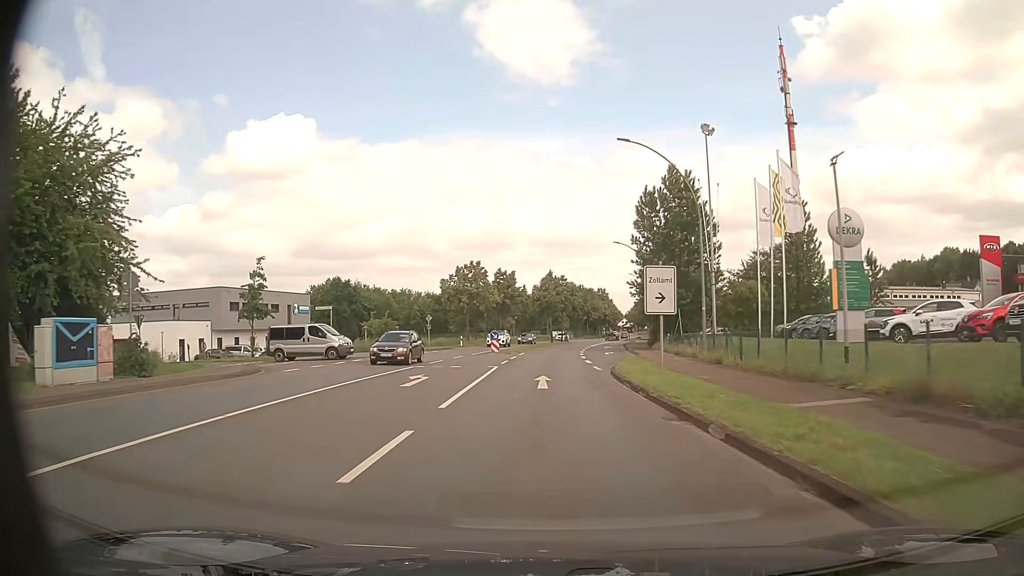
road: primary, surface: asphalt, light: Day
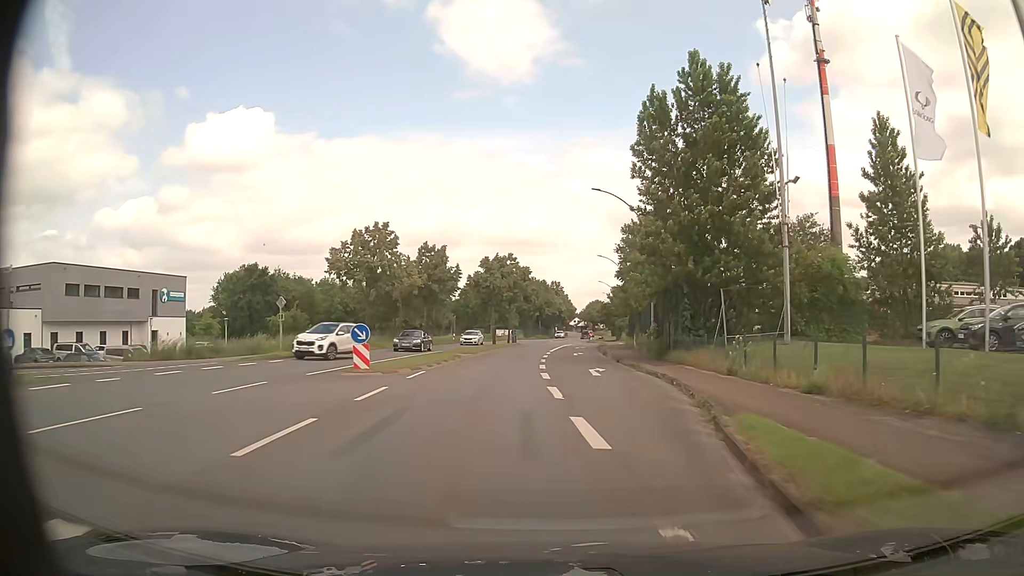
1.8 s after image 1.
(+0.5, +23.8) m; +4°
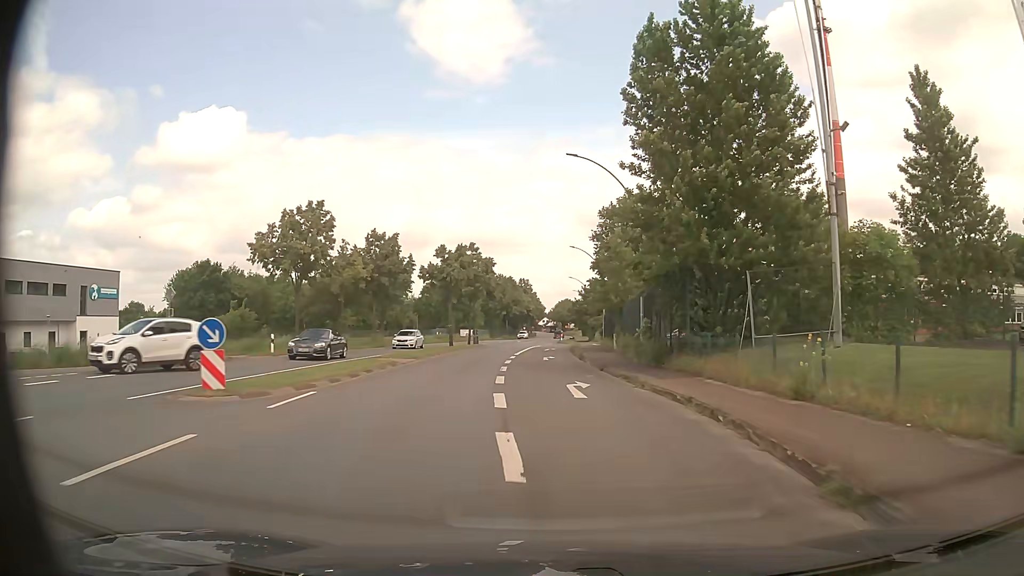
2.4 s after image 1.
(+0.2, +7.9) m; +2°
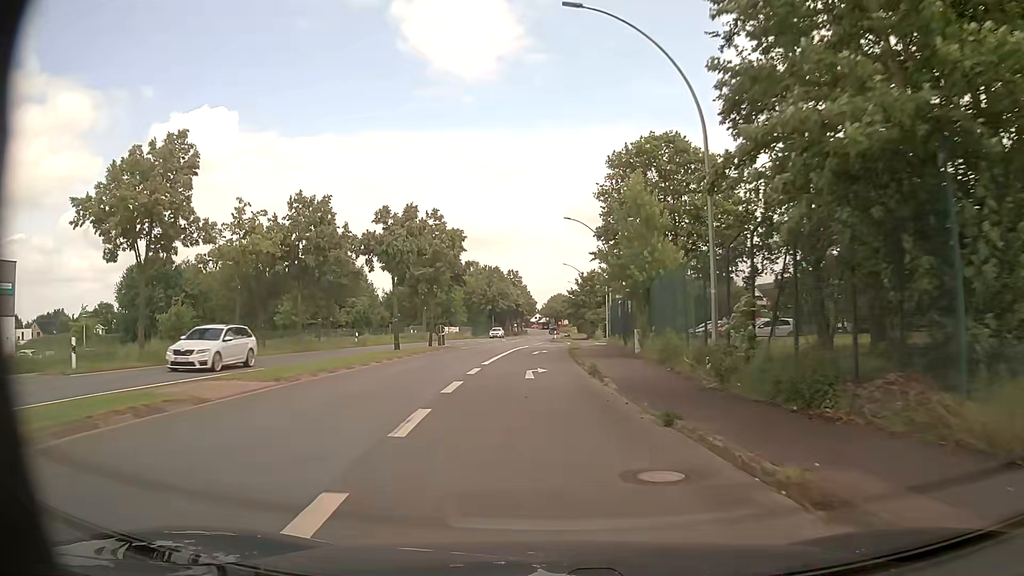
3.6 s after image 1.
(+0.3, +15.6) m; +1°
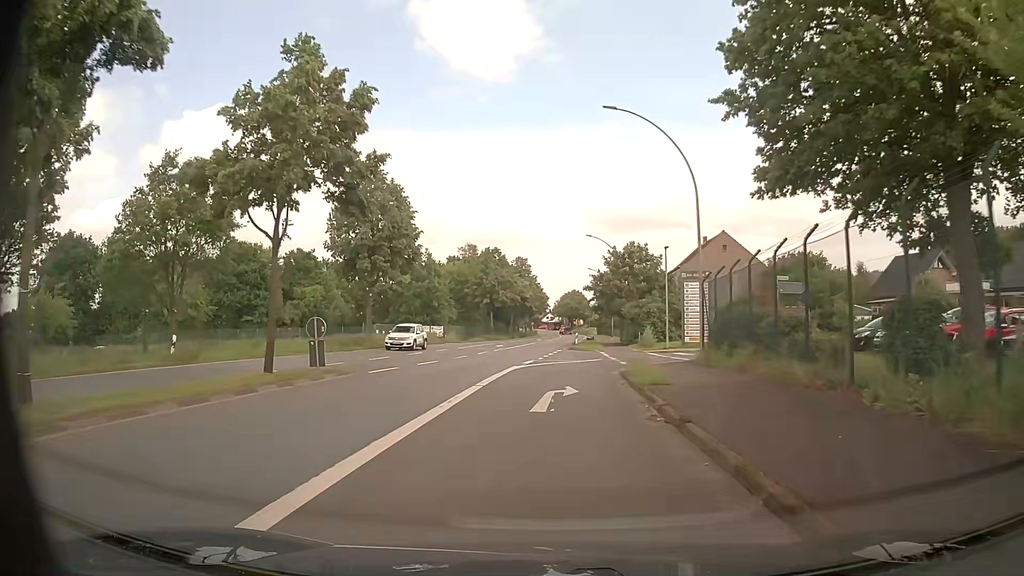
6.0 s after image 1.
(-0.3, +27.2) m; -1°
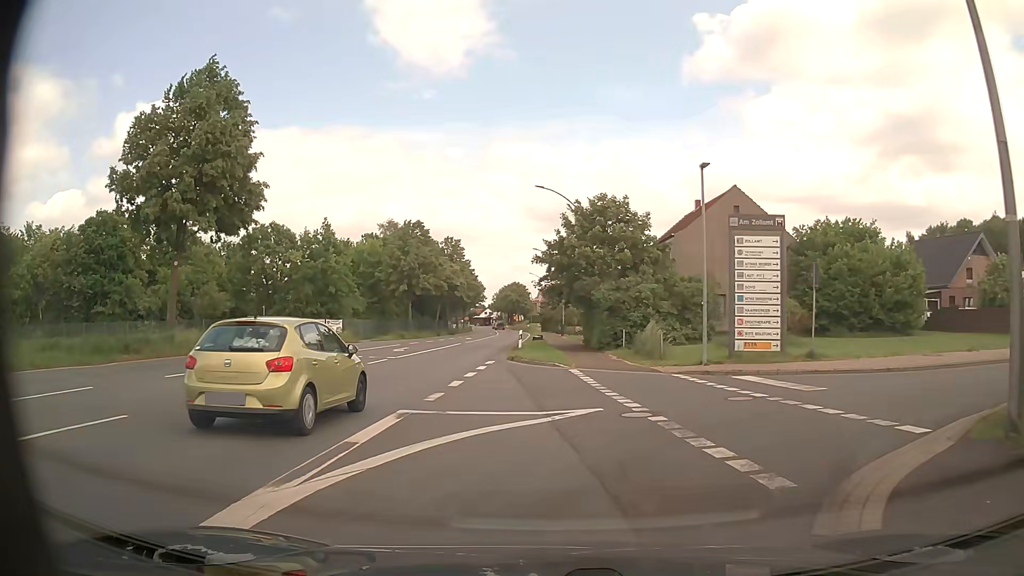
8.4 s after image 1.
(+0.4, +19.4) m; +5°
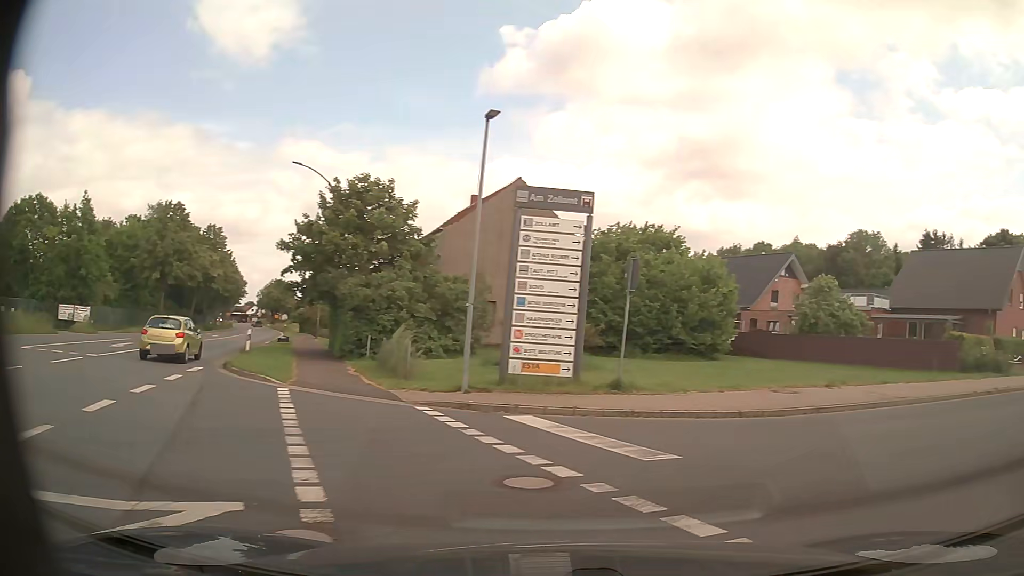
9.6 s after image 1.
(+0.7, +5.7) m; +19°
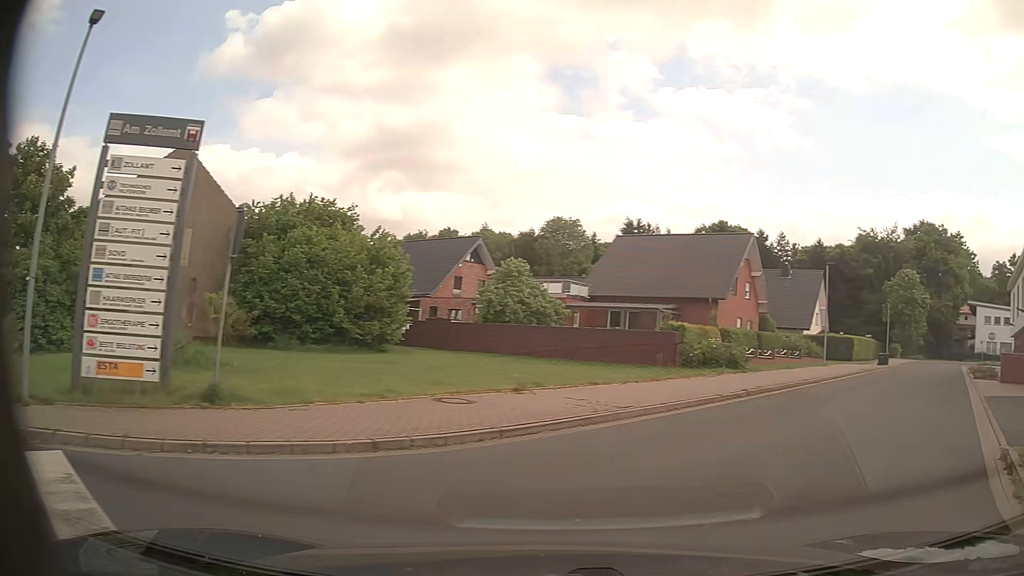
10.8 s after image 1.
(+1.1, +4.6) m; +28°
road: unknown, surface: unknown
